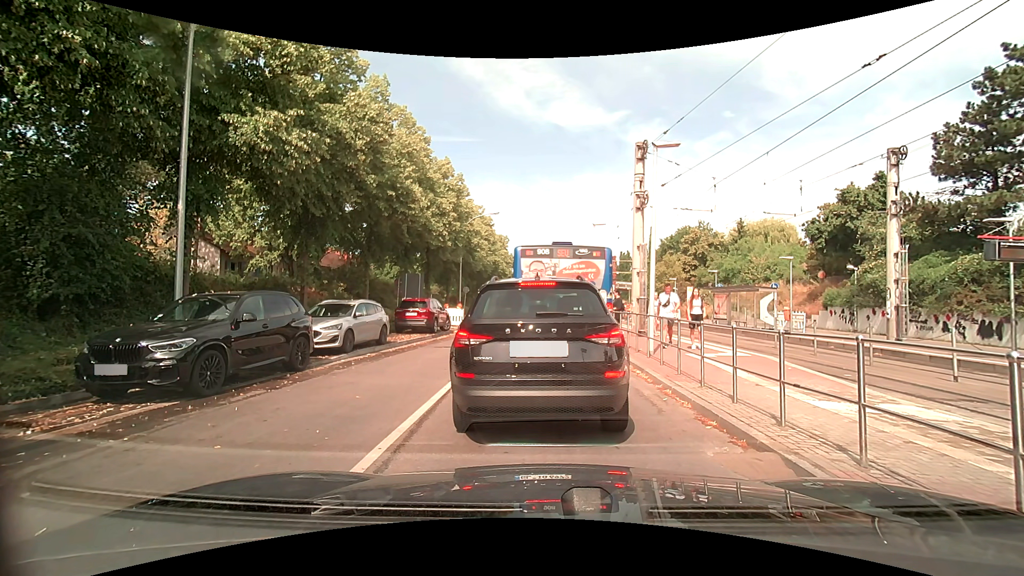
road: tertiary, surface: asphalt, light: Day
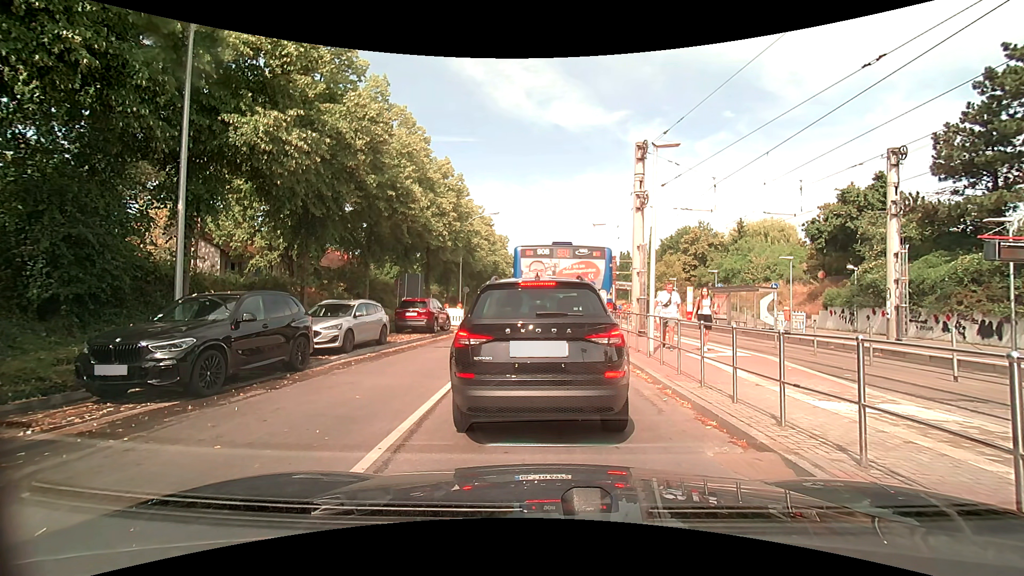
(0.0, 0.0) m; 0°
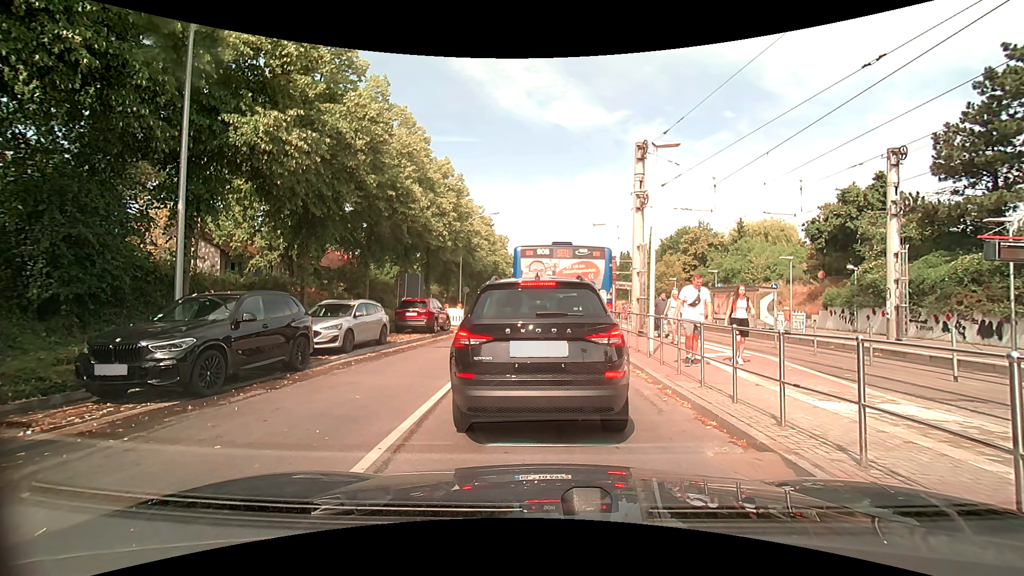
(0.0, 0.0) m; 0°
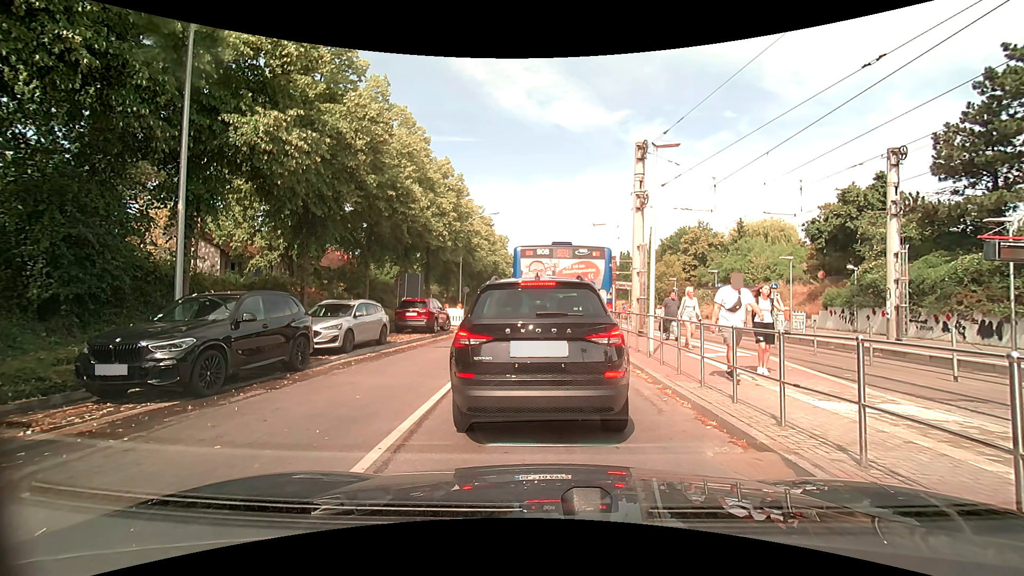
(0.0, 0.0) m; 0°
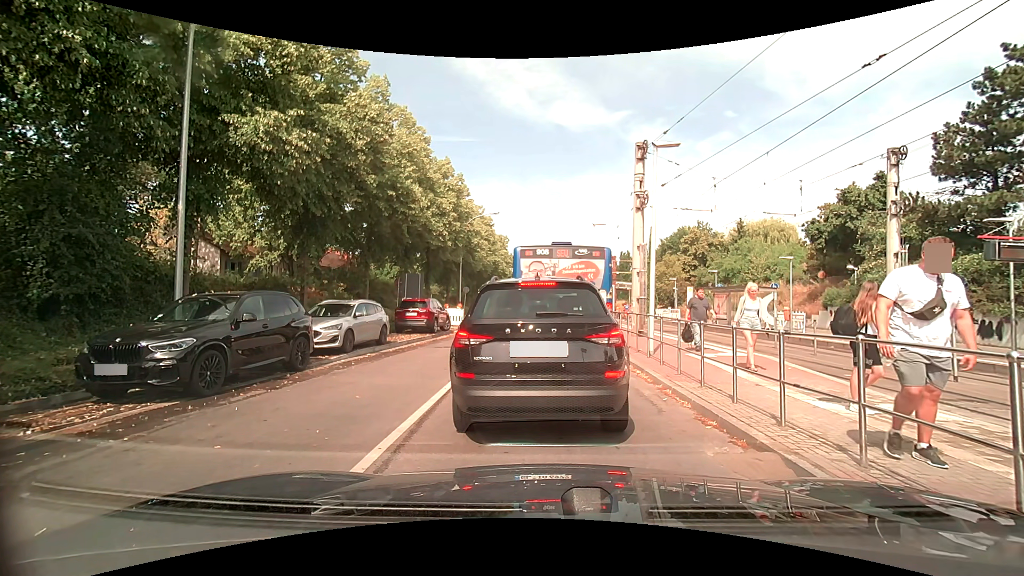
(0.0, 0.0) m; 0°
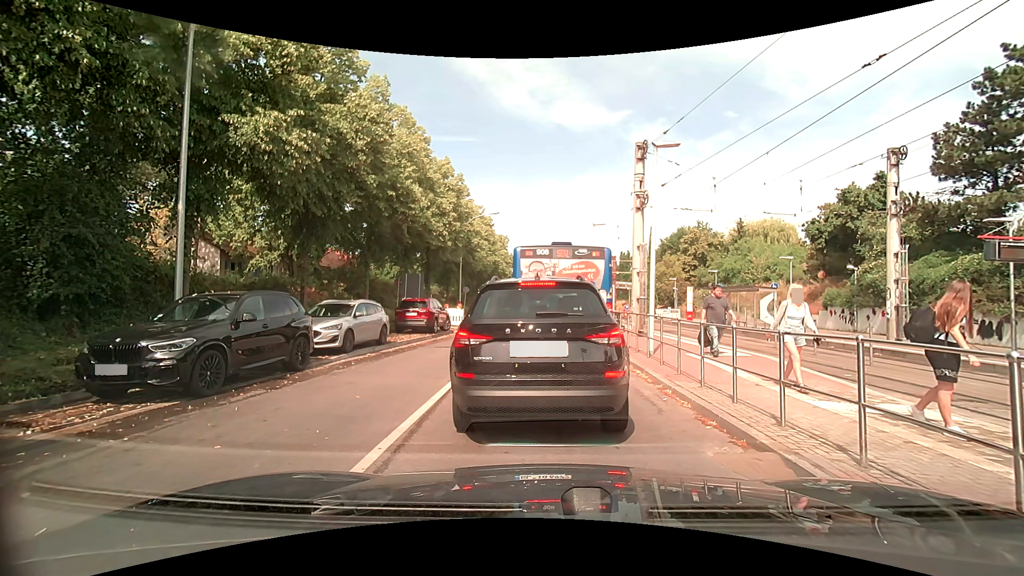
(0.0, 0.0) m; 0°
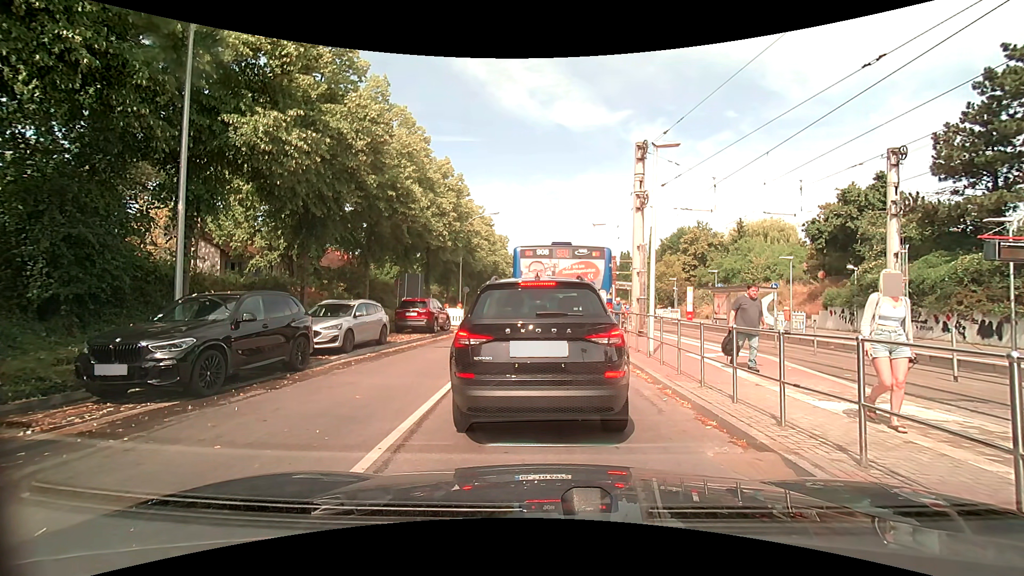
(0.0, 0.0) m; 0°
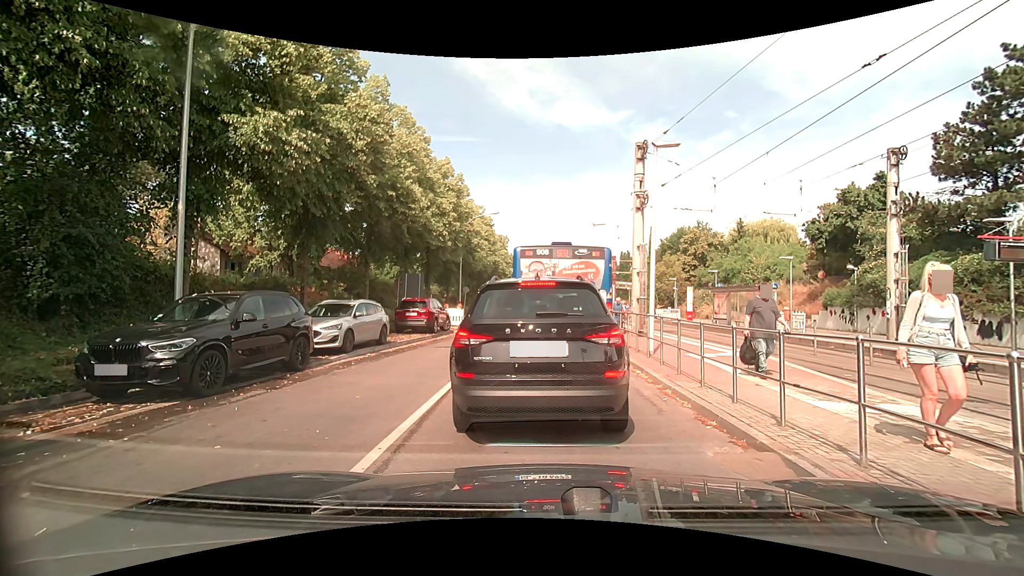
(0.0, 0.0) m; 0°
(0, +10) (0, +20) (0, +30) (-1, +40) (-3, +50) (-2, +60) (-2, +70) (0, +80) (0, +90) (0, +100) m
